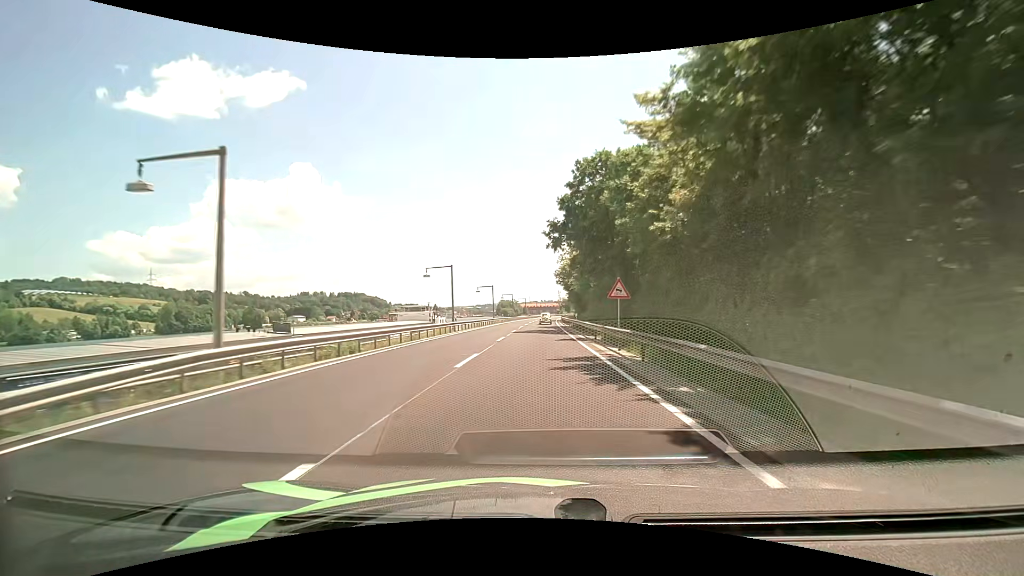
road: primary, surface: asphalt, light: Day
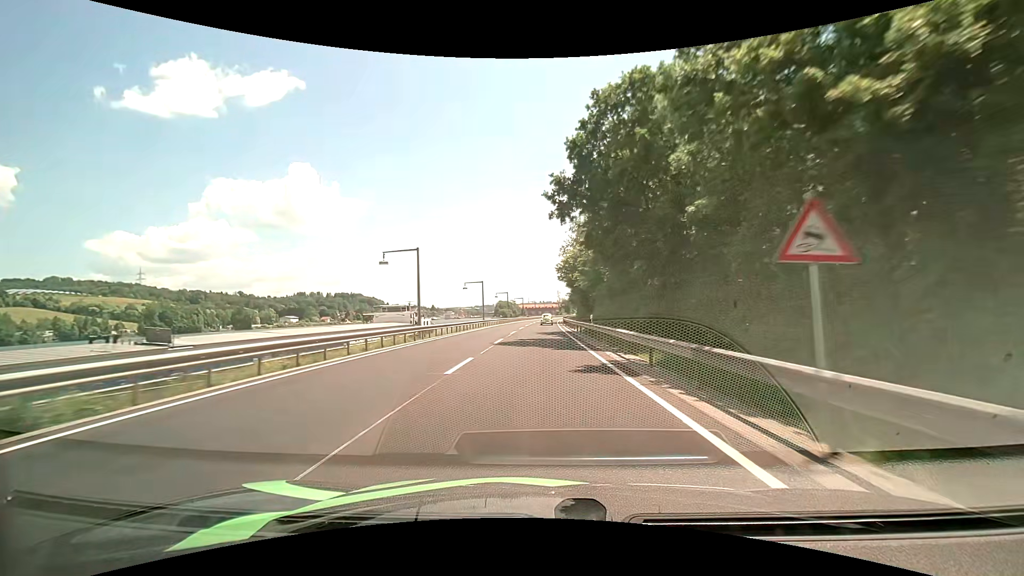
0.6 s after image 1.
(0.0, +13.3) m; +1°
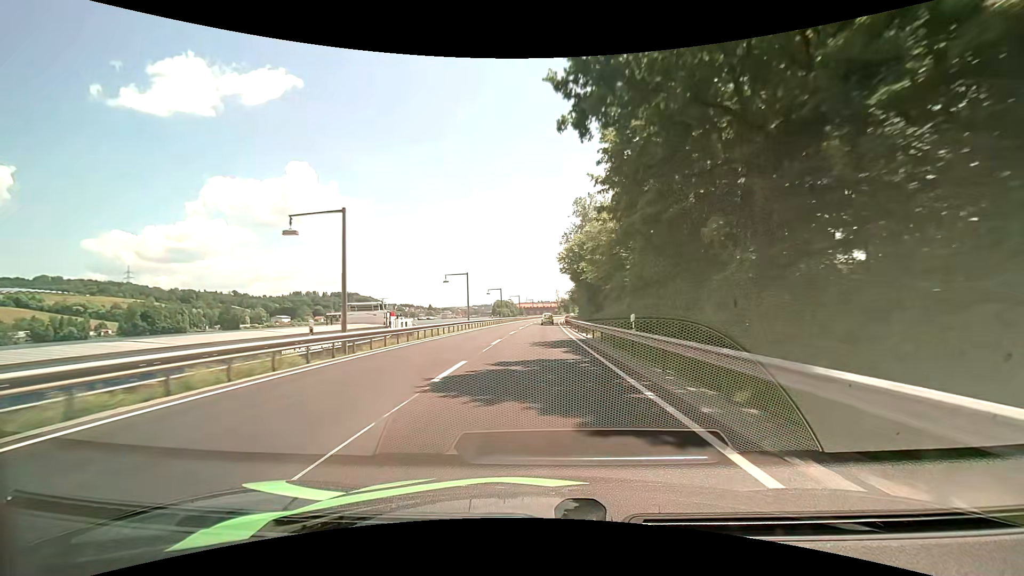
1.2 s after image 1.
(0.0, +13.3) m; 0°
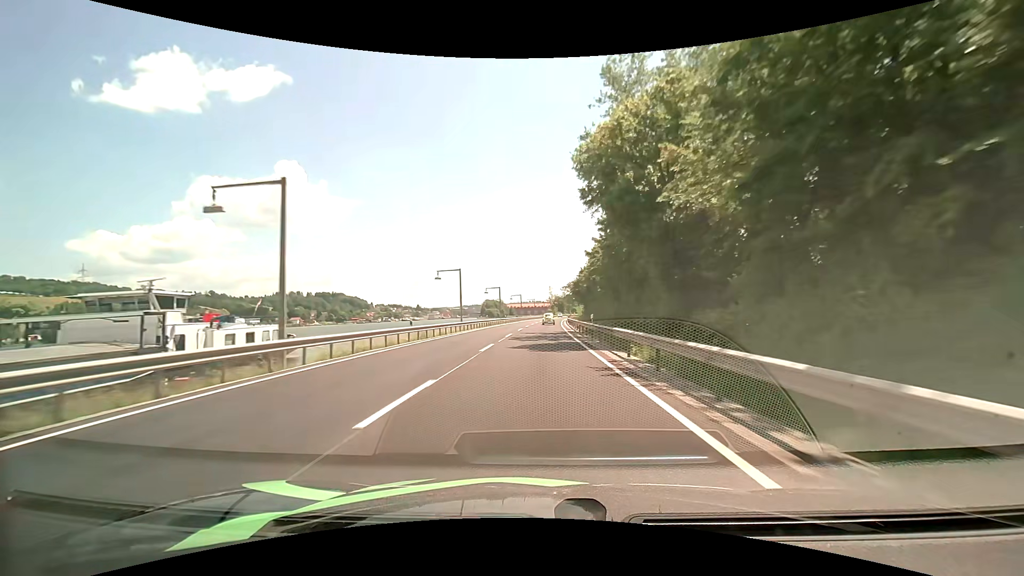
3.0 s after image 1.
(+0.3, +40.0) m; +1°
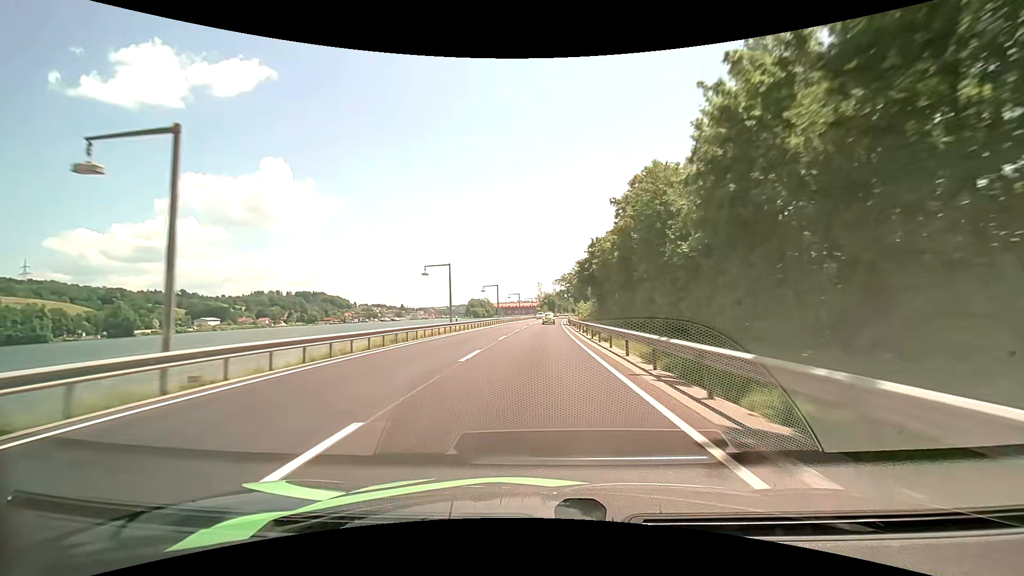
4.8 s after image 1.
(+0.4, +39.9) m; +1°
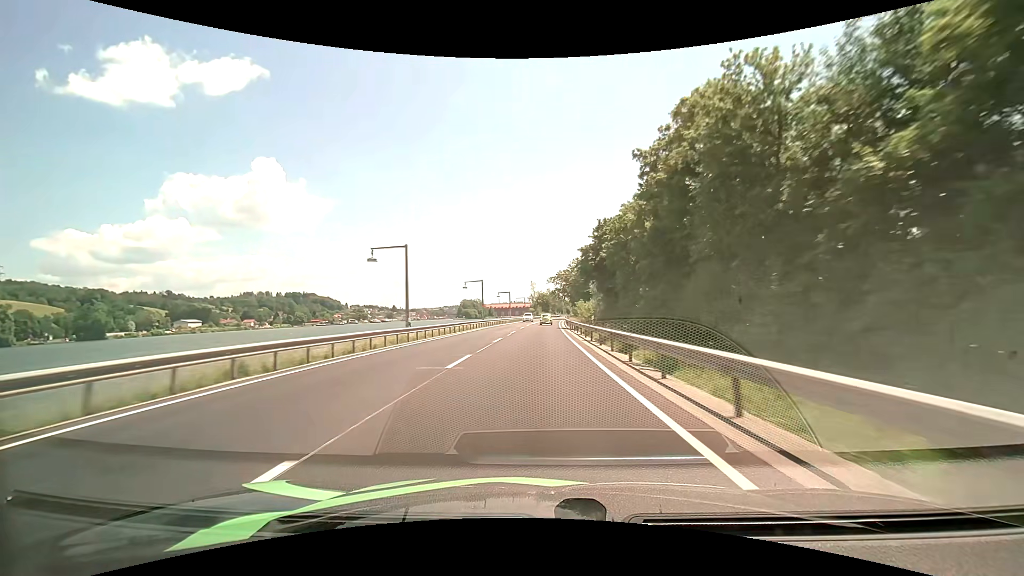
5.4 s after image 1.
(0.0, +13.4) m; 0°
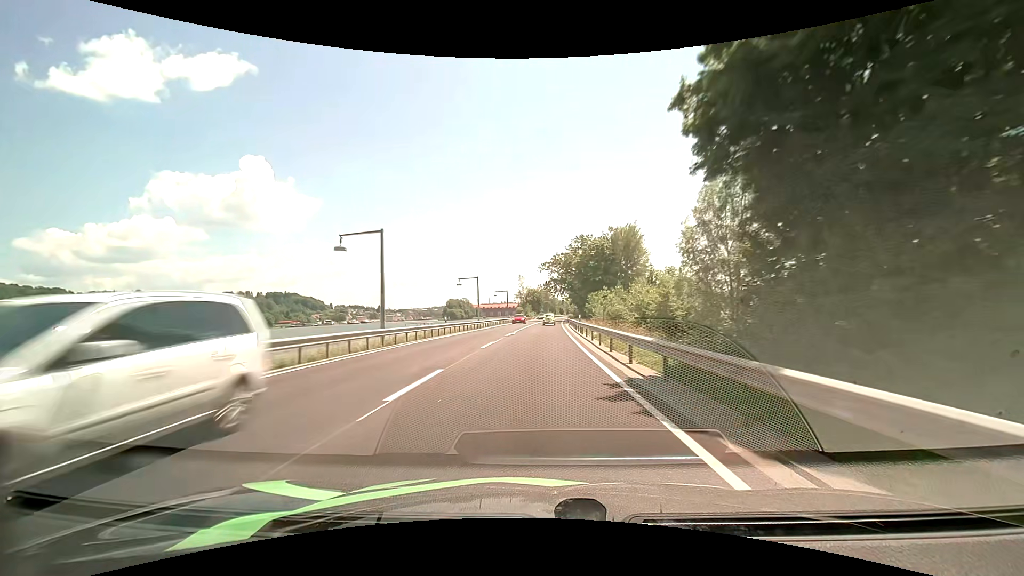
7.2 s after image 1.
(+0.6, +40.9) m; +1°
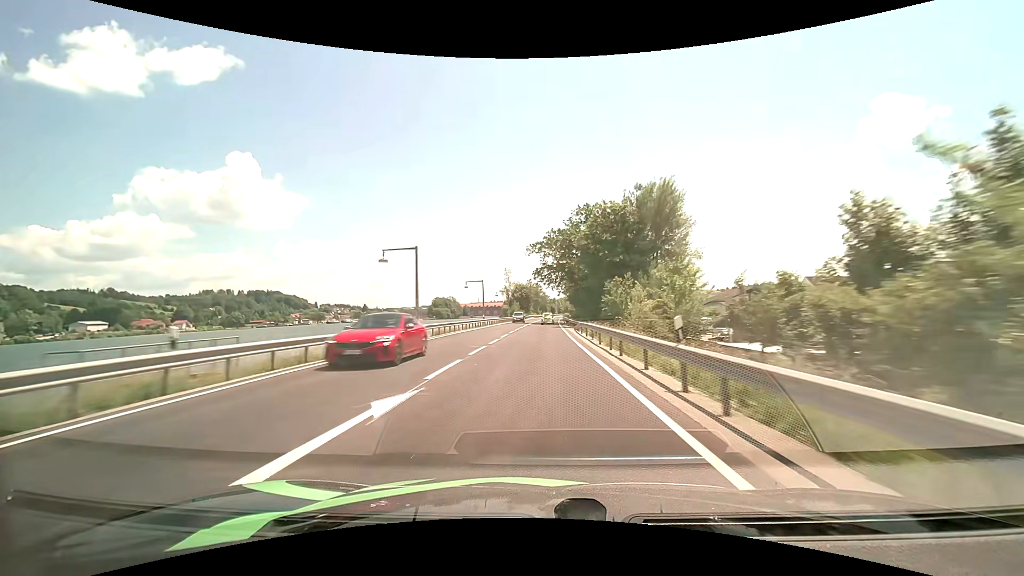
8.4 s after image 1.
(+0.2, +27.5) m; +1°
(0, +10) (0, +20) (0, +30) (0, +40) (+1, +50) (+1, +60) (+1, +70) (+1, +80) (+2, +90) (+2, +100) m
